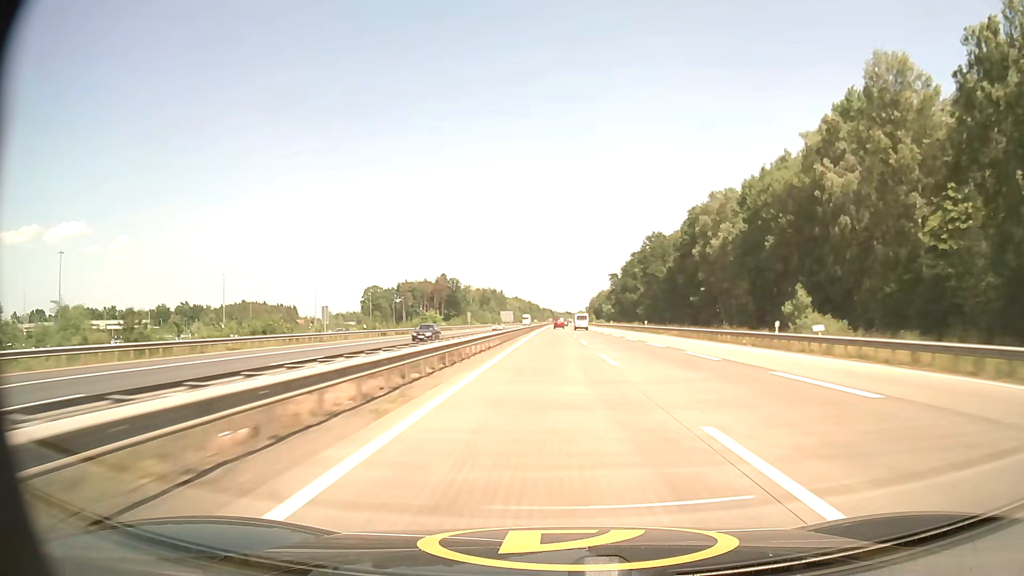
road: motorway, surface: concrete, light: Day
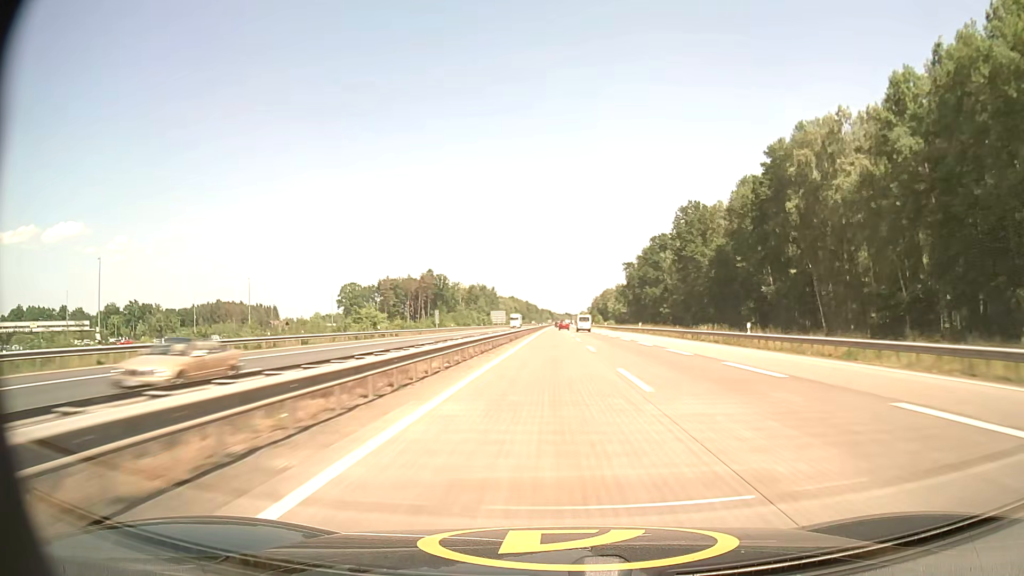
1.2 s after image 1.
(0.0, +43.0) m; 0°
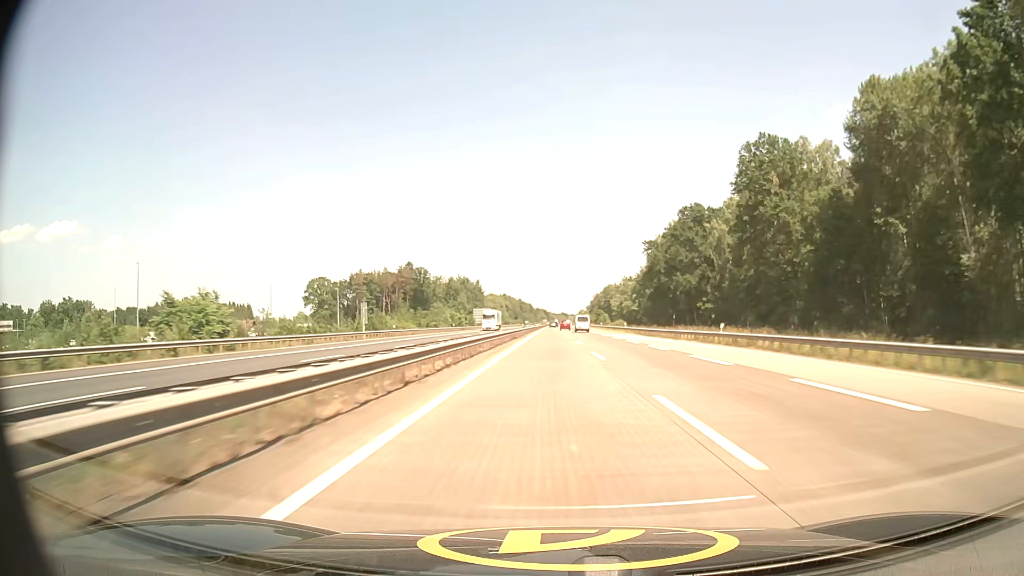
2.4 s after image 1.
(+0.1, +43.1) m; 0°
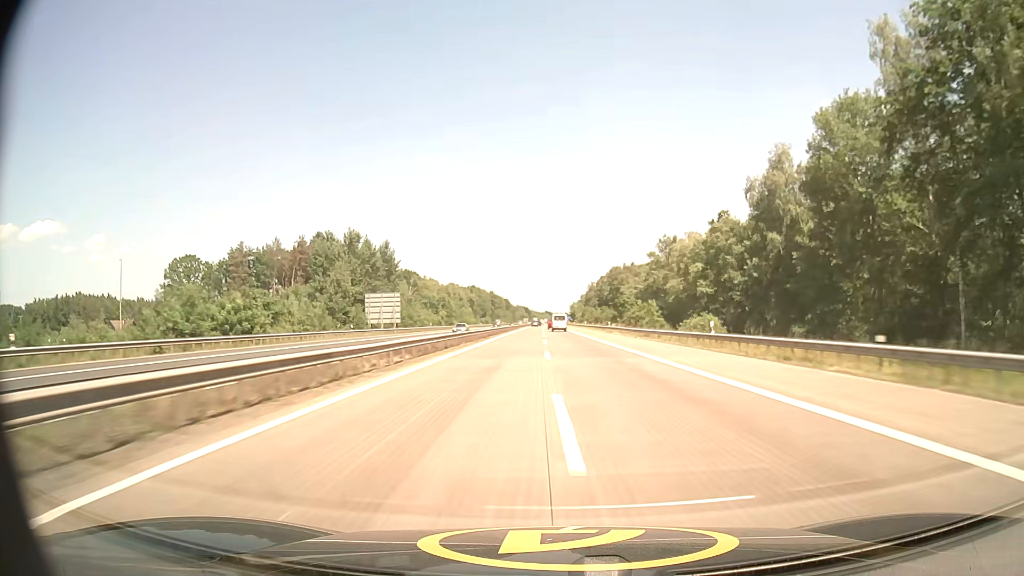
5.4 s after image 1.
(+1.7, +108.5) m; +1°
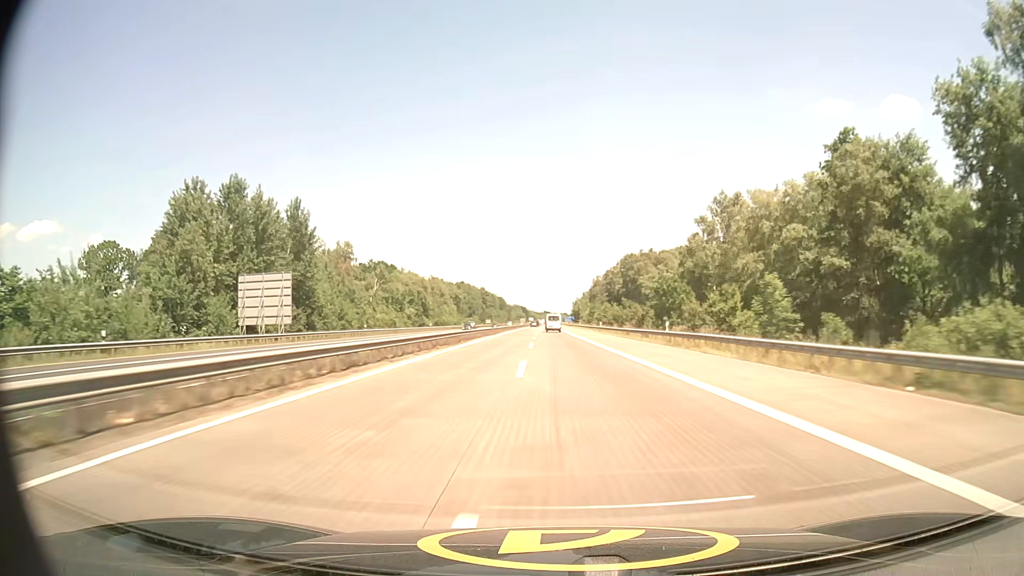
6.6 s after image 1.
(0.0, +43.6) m; 0°
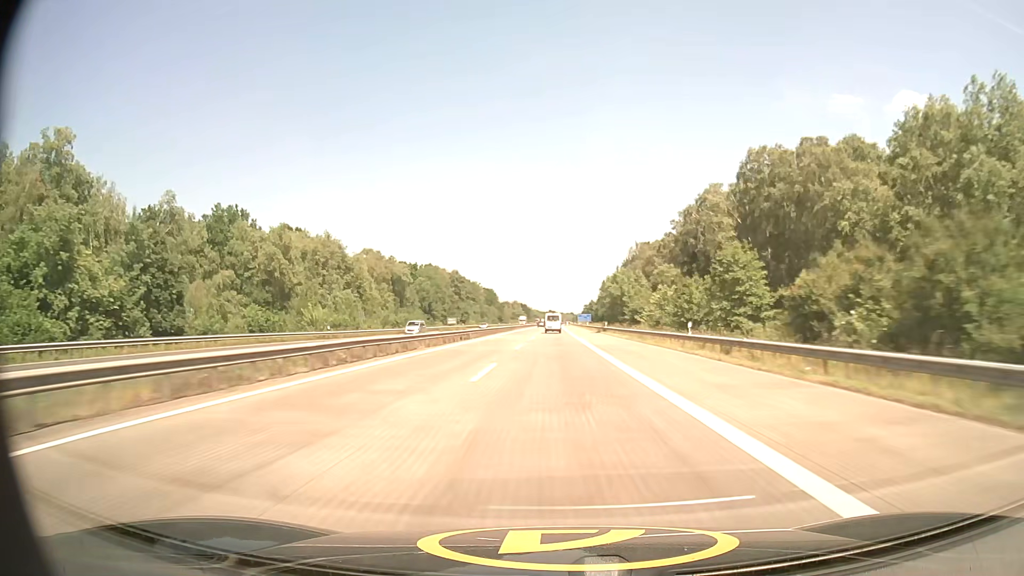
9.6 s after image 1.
(-0.4, +109.5) m; 0°
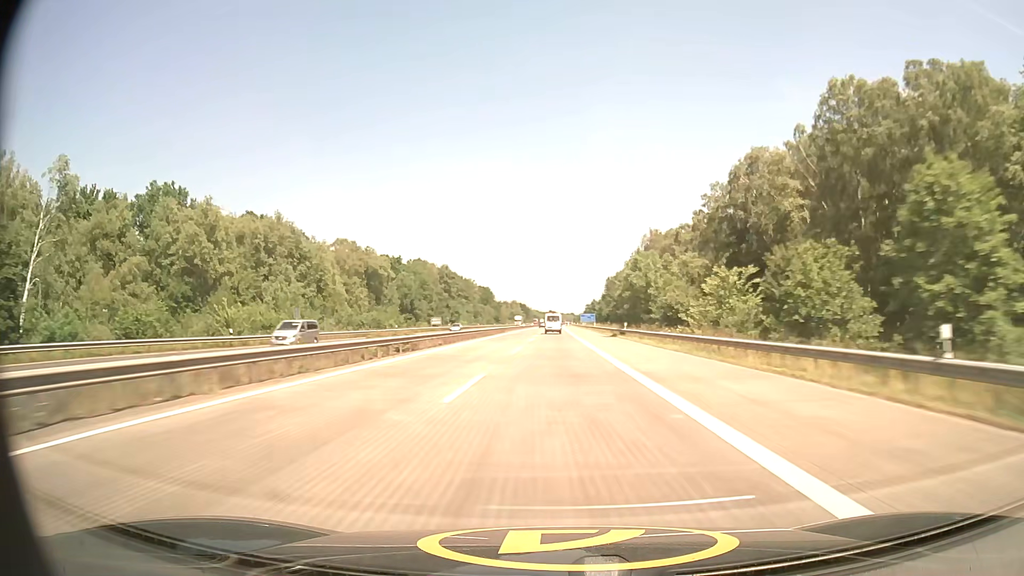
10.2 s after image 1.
(0.0, +21.9) m; 0°
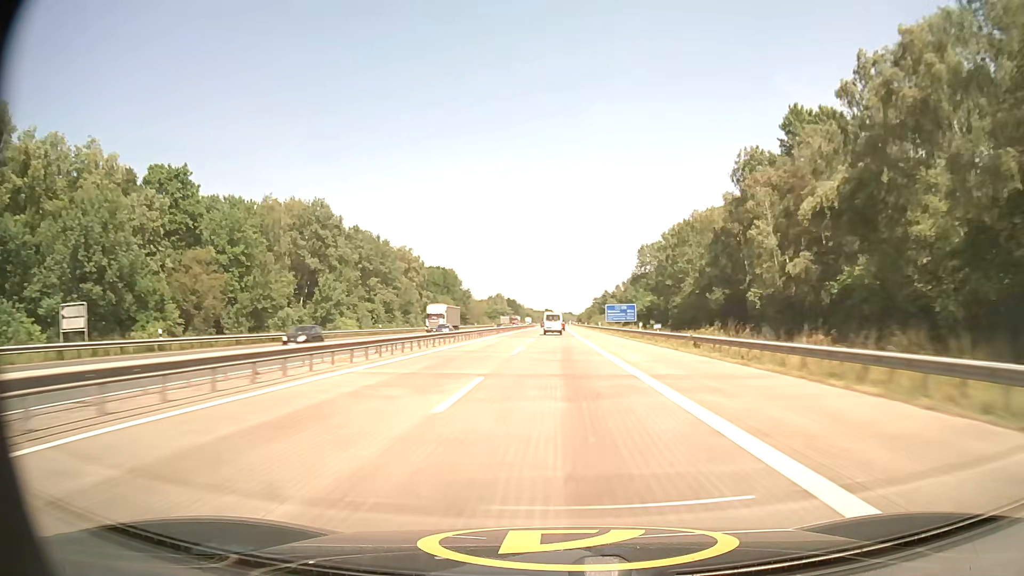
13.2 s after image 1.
(+0.3, +109.3) m; 0°
(0, +10) (0, +20) (0, +30) (0, +40) (0, +50) (0, +60) (0, +70) (0, +80) (0, +90) (0, +100) m
